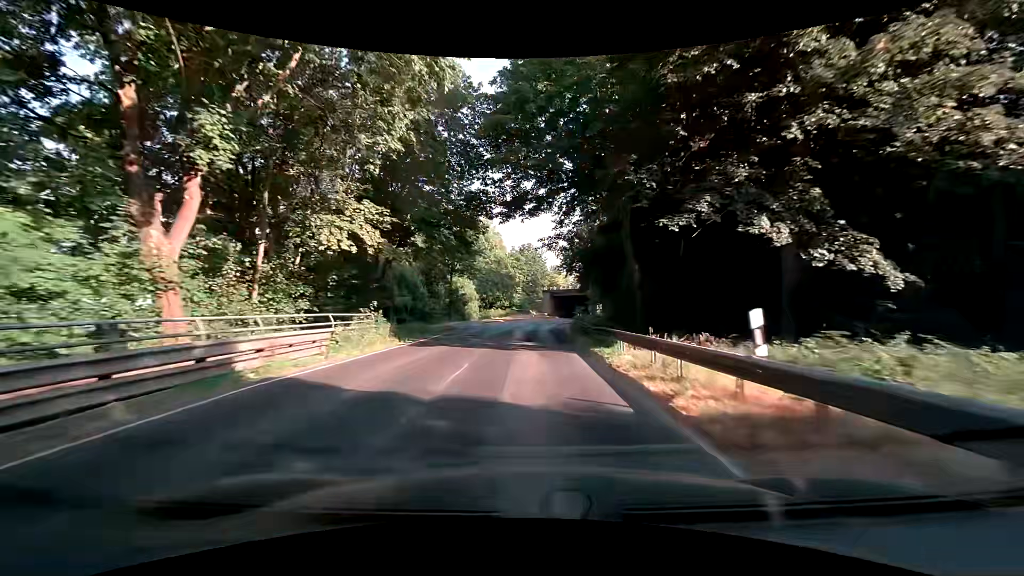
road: tertiary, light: Day
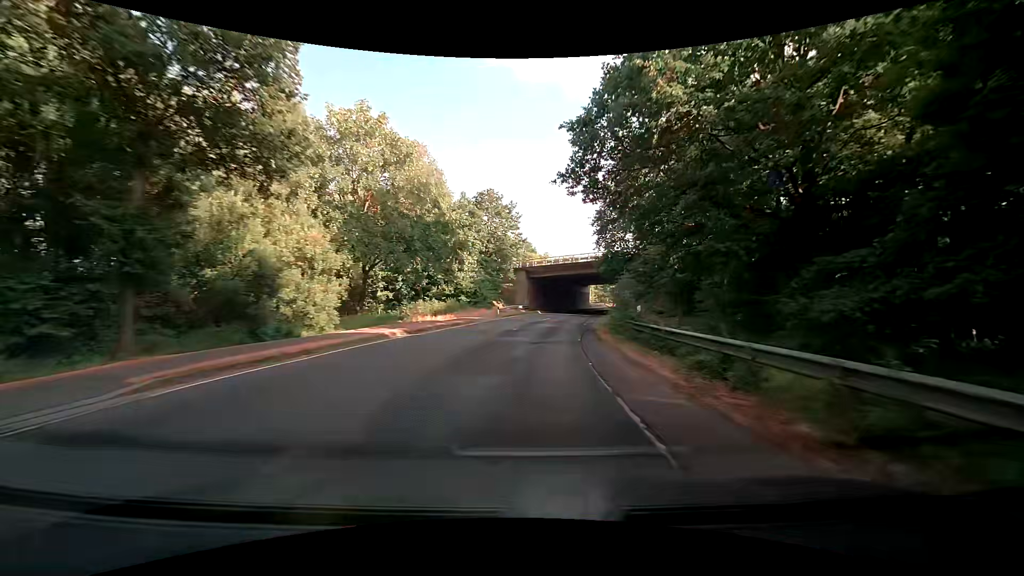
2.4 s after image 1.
(+0.7, +41.8) m; +4°
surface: asphalt
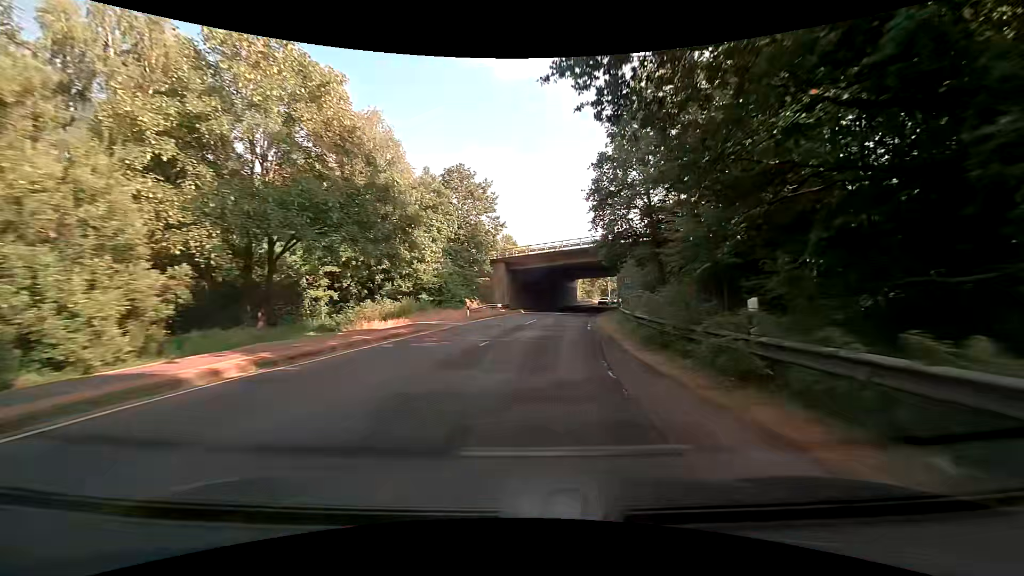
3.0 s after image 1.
(0.0, +10.6) m; +1°
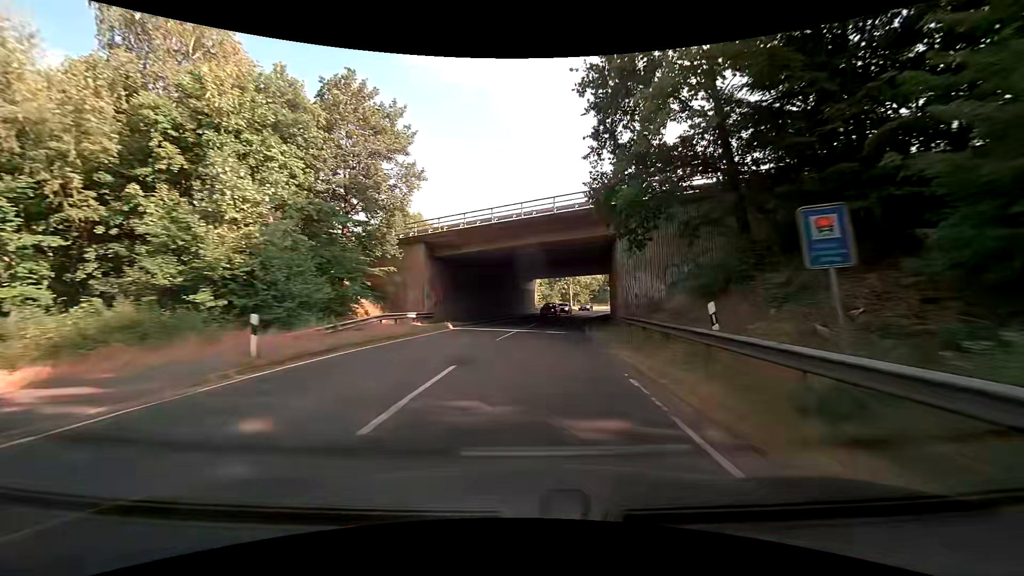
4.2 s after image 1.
(+1.1, +21.1) m; +6°
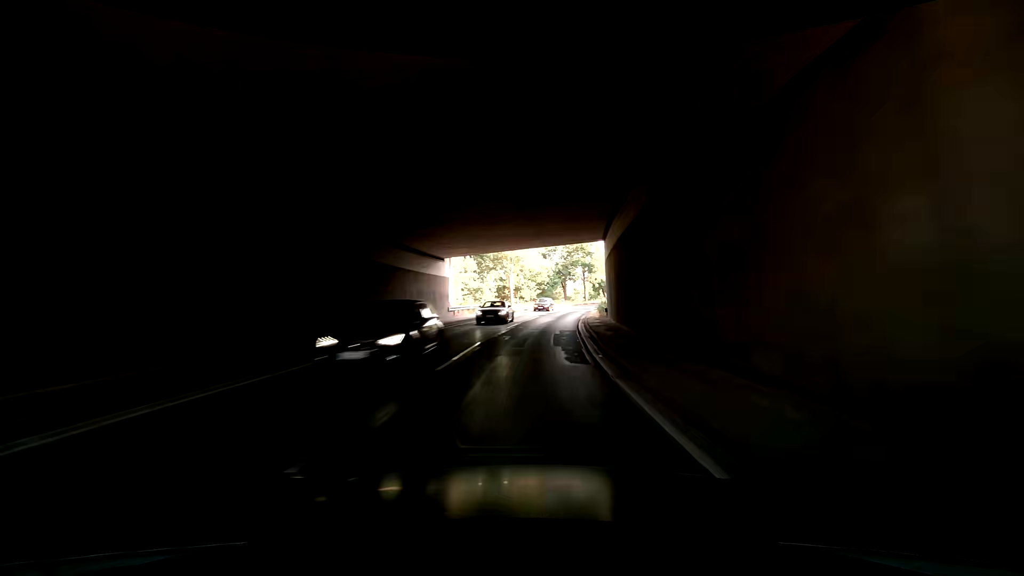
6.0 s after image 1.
(+2.3, +31.8) m; +6°
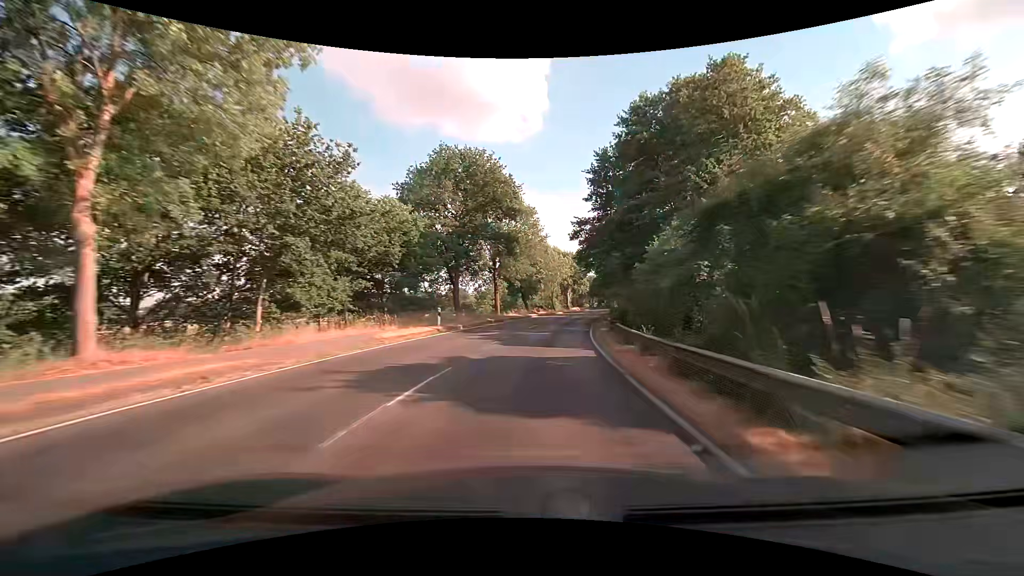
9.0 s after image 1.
(+3.6, +53.2) m; +13°
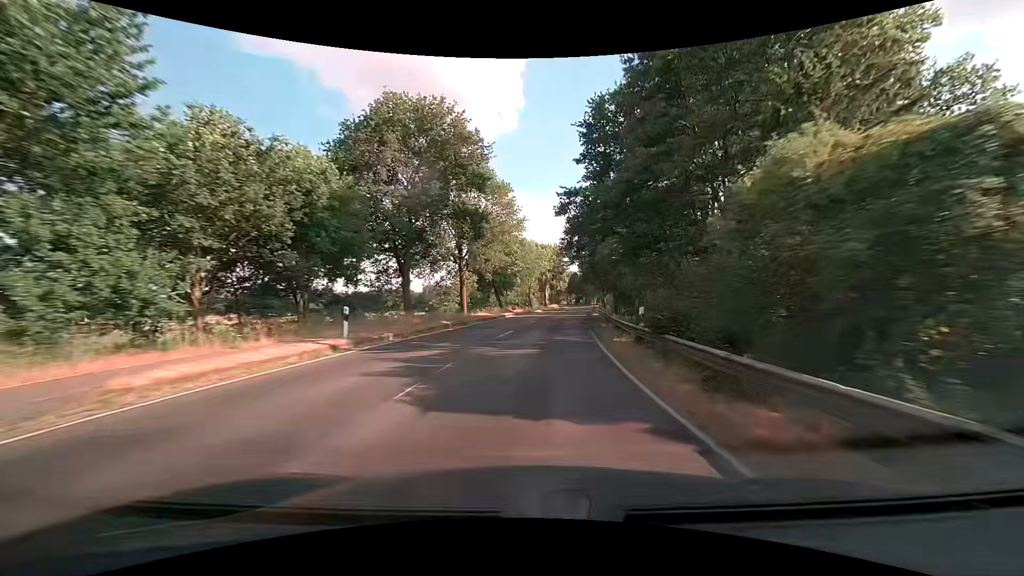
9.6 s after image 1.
(+0.2, +10.7) m; +3°
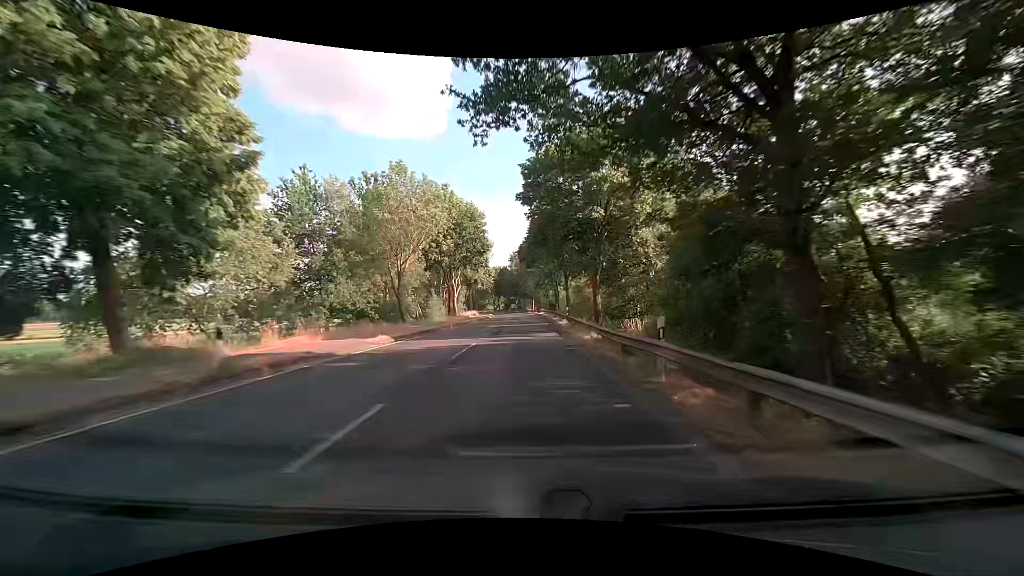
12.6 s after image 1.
(+4.6, +53.4) m; +7°
(0, +10) (0, +20) (0, +30) (+1, +40) (+1, +50) (+1, +60) (+1, +70) (+1, +80) (0, +90) (0, +100) m
